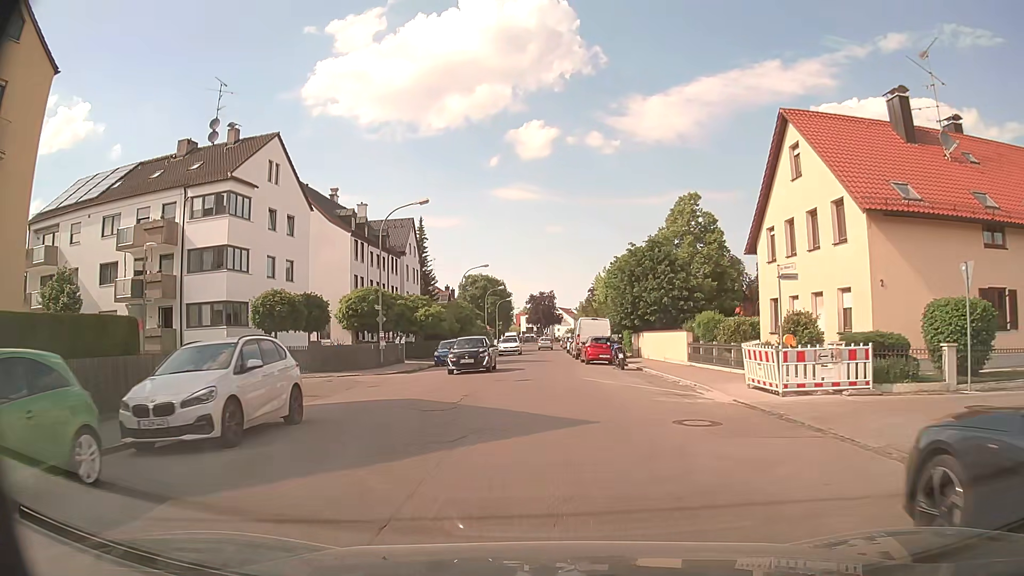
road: tertiary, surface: asphalt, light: Day
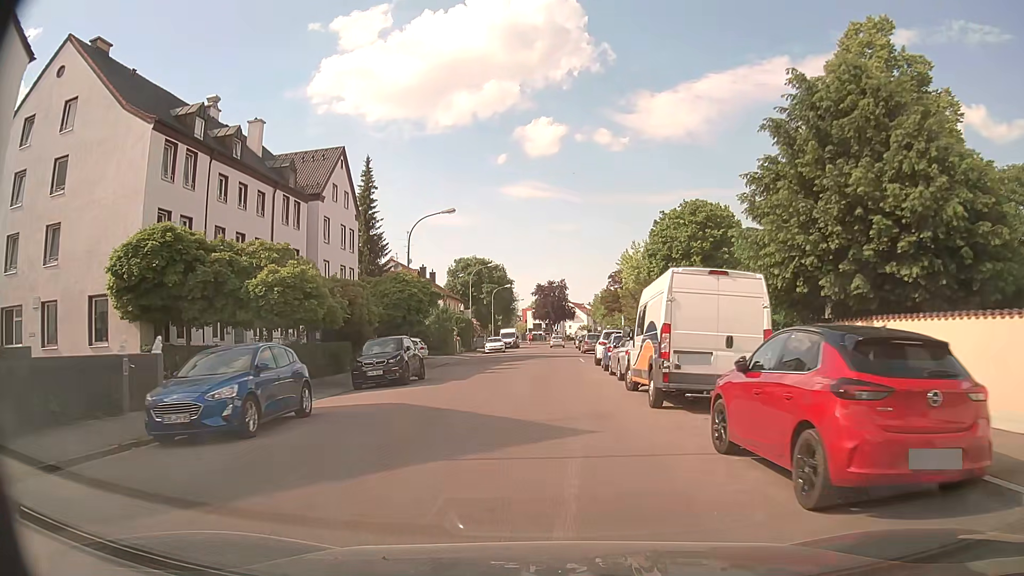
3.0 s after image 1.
(-0.2, +28.8) m; -1°
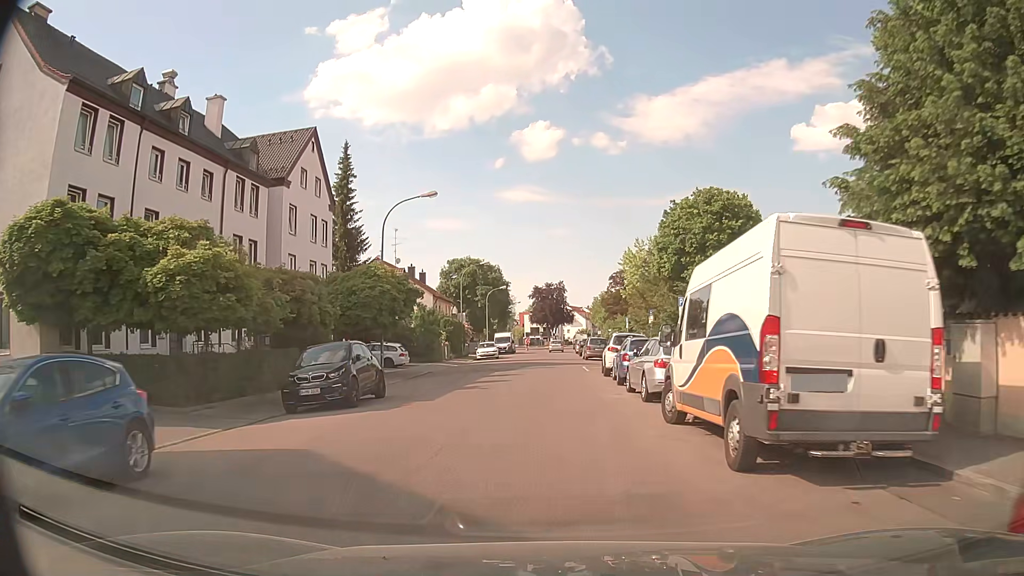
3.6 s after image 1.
(0.0, +5.7) m; 0°
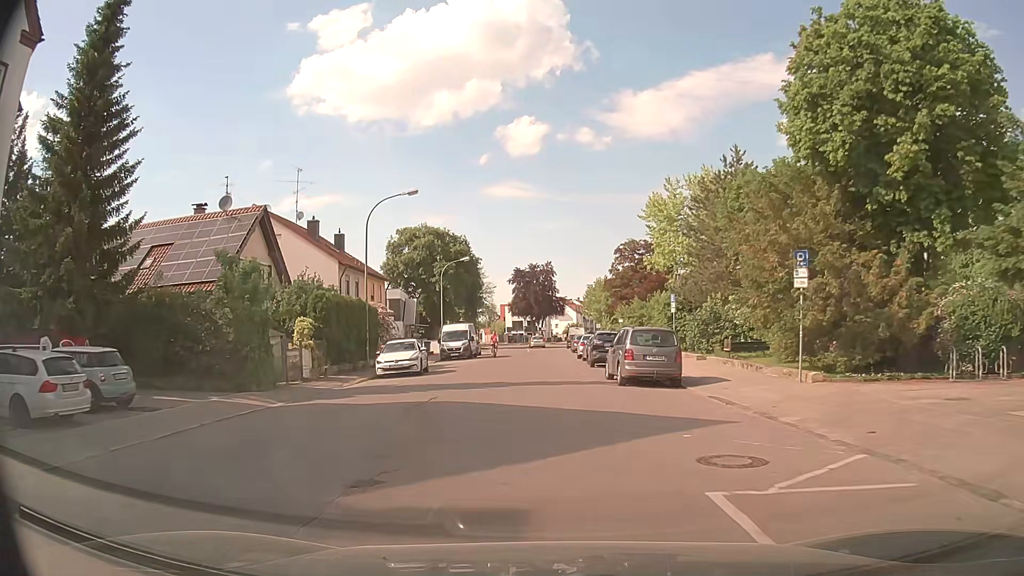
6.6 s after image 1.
(+0.2, +29.6) m; +1°
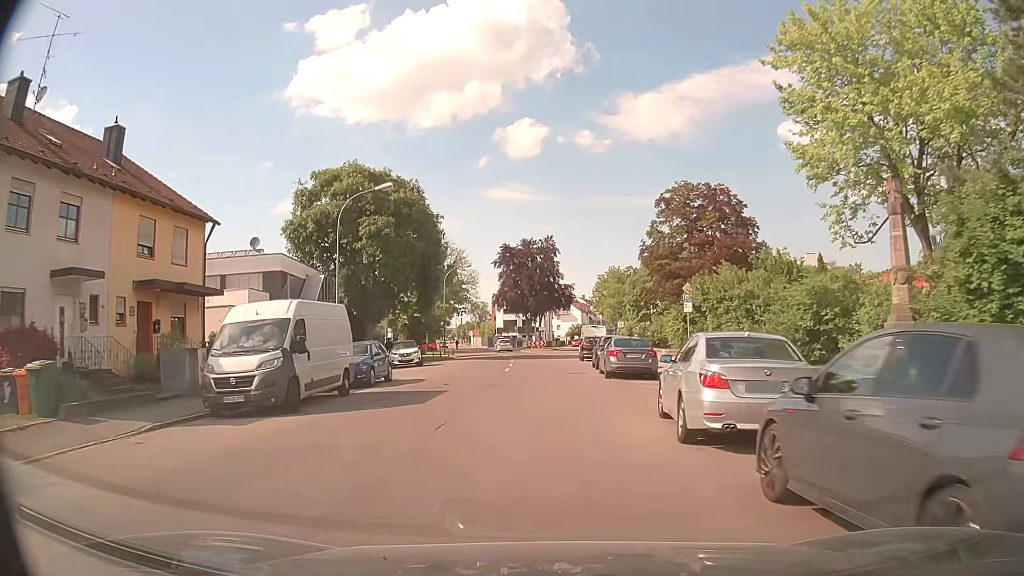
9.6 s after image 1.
(0.0, +32.1) m; 0°
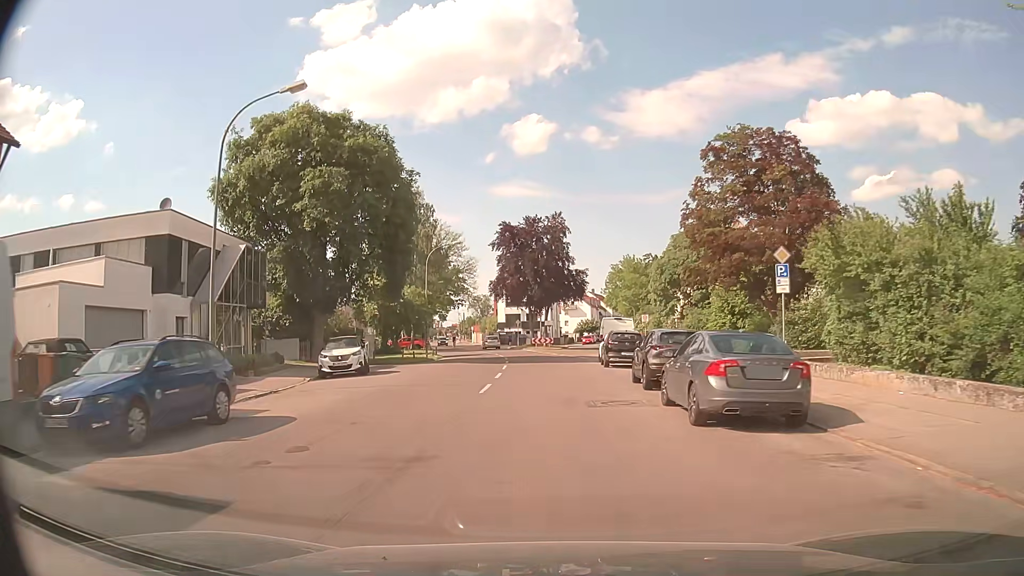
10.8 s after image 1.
(-0.1, +13.3) m; 0°
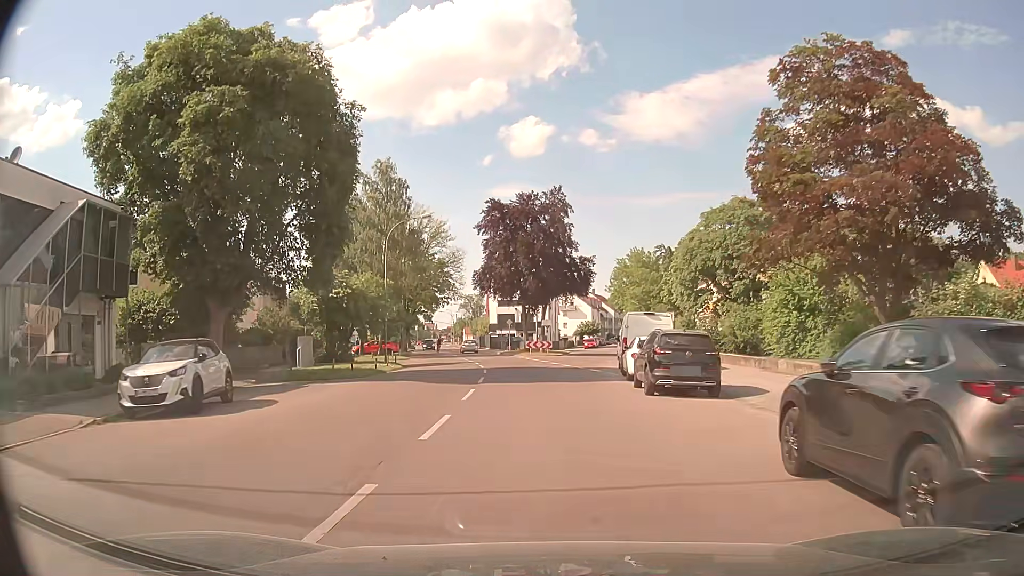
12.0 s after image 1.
(-0.1, +12.8) m; 0°
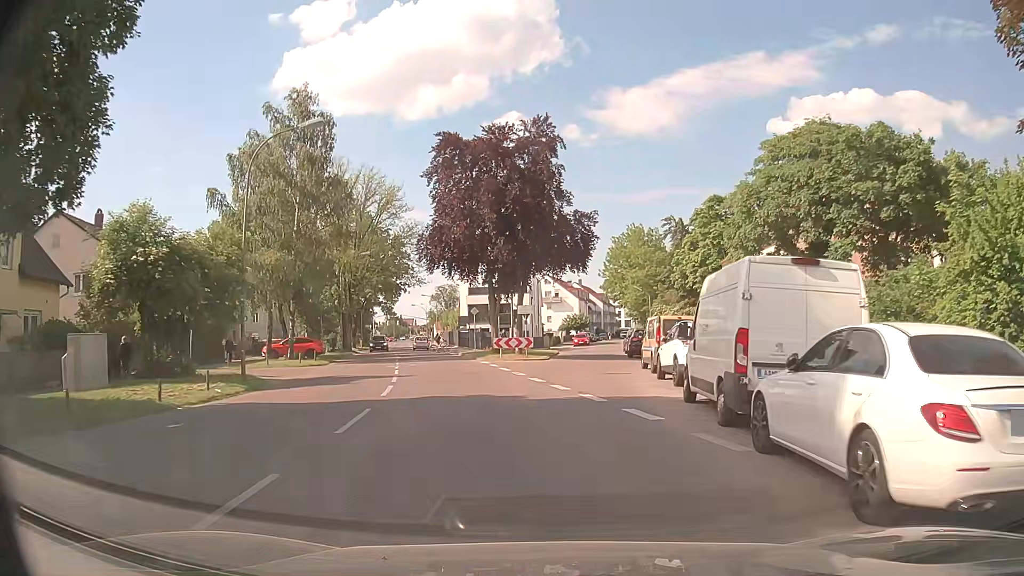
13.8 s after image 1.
(+0.1, +17.5) m; +1°
(0, +10) (+1, +20) (+1, +30) (+2, +40) (+3, +50) (+5, +60) (+6, +70) (+7, +80) (+8, +90) (+9, +100) m
